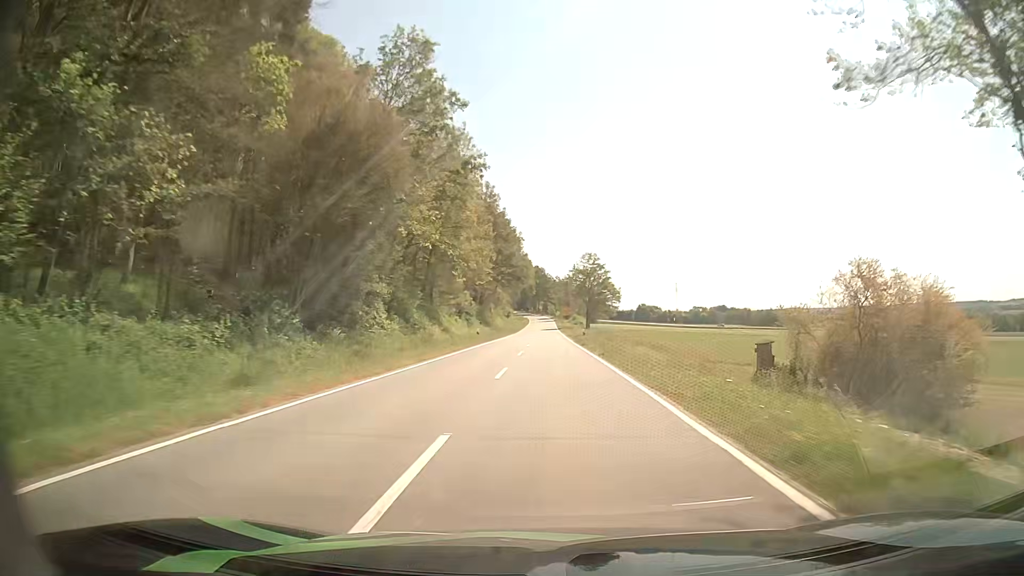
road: tertiary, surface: asphalt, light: Day
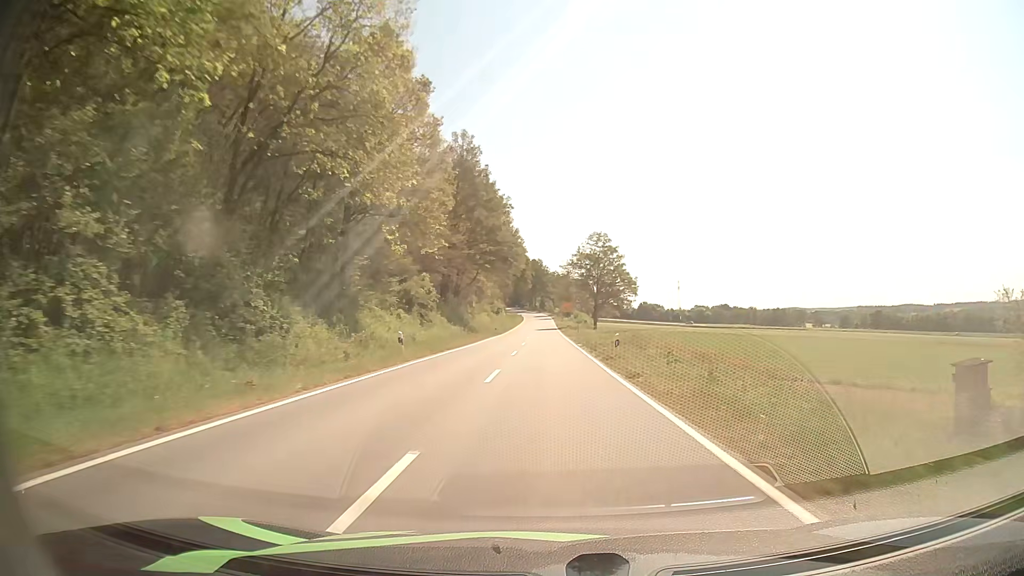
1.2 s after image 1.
(+0.1, +25.9) m; +1°
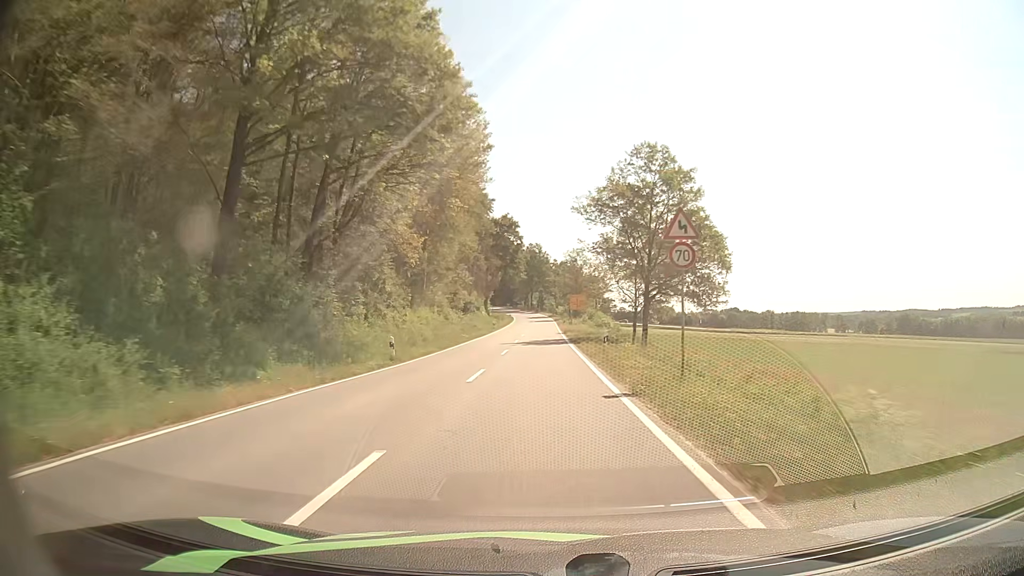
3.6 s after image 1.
(-0.2, +49.8) m; 0°
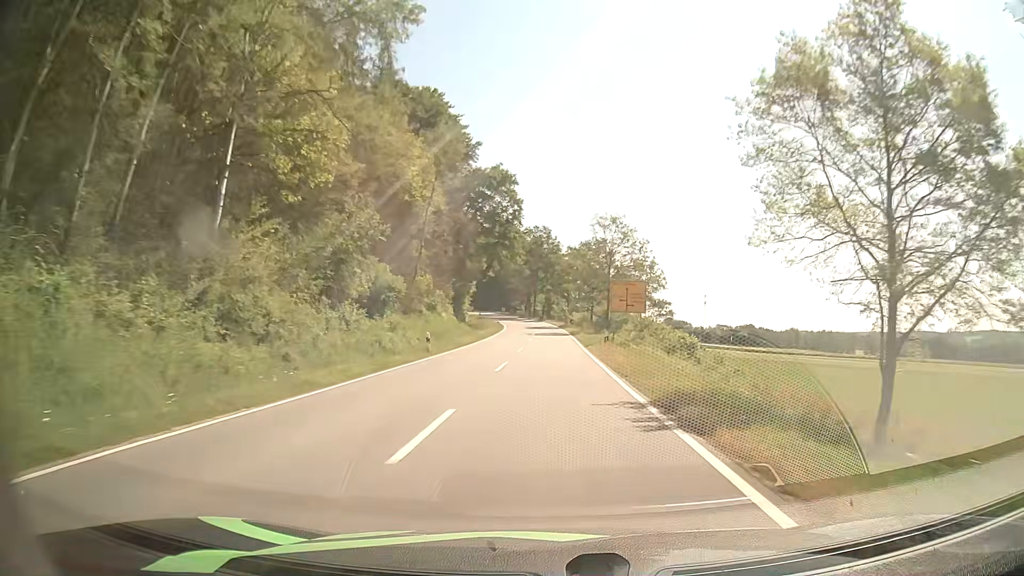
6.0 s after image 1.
(-0.5, +45.8) m; -1°
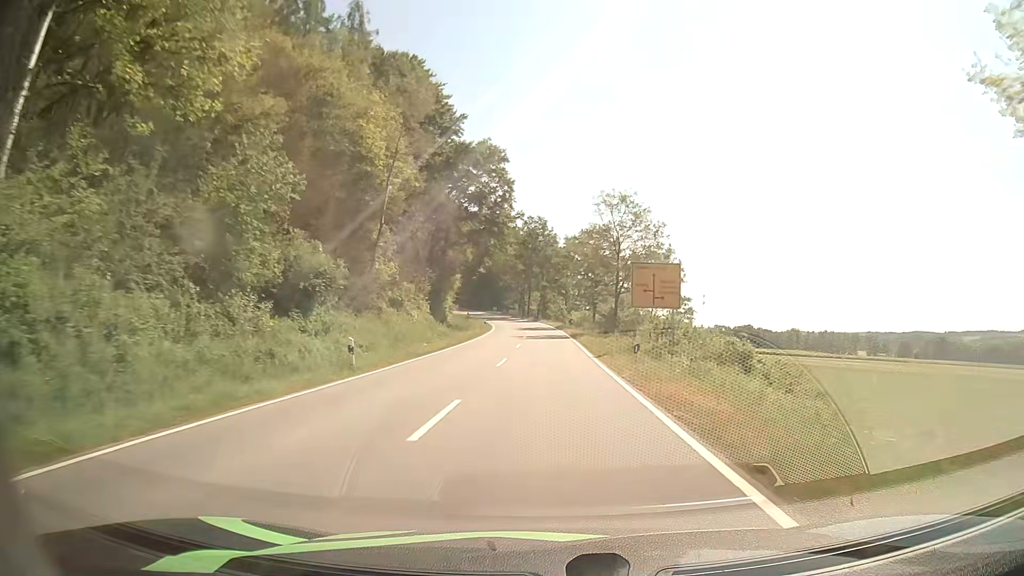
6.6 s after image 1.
(0.0, +11.5) m; +1°
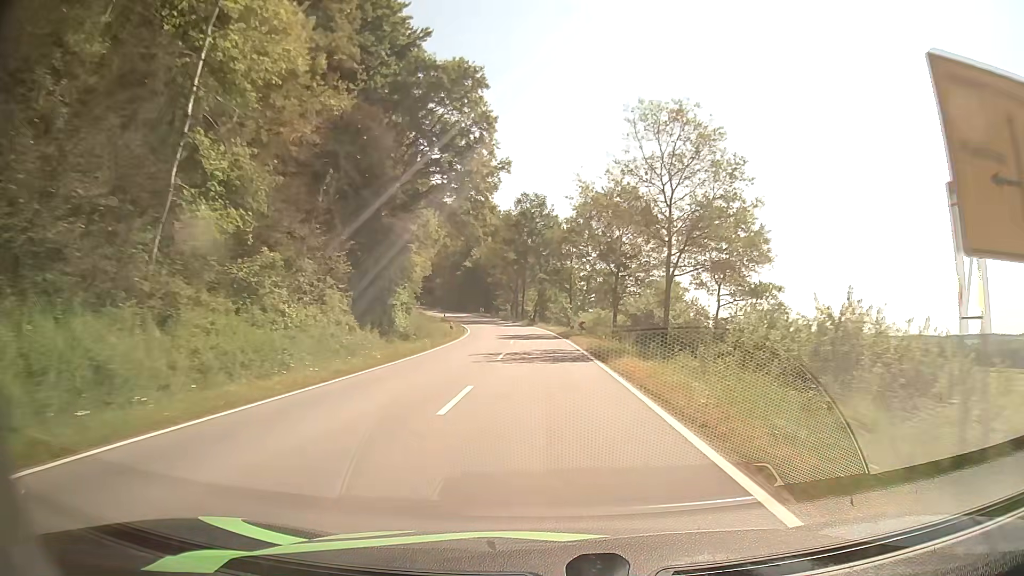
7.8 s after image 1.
(-0.1, +23.1) m; 0°
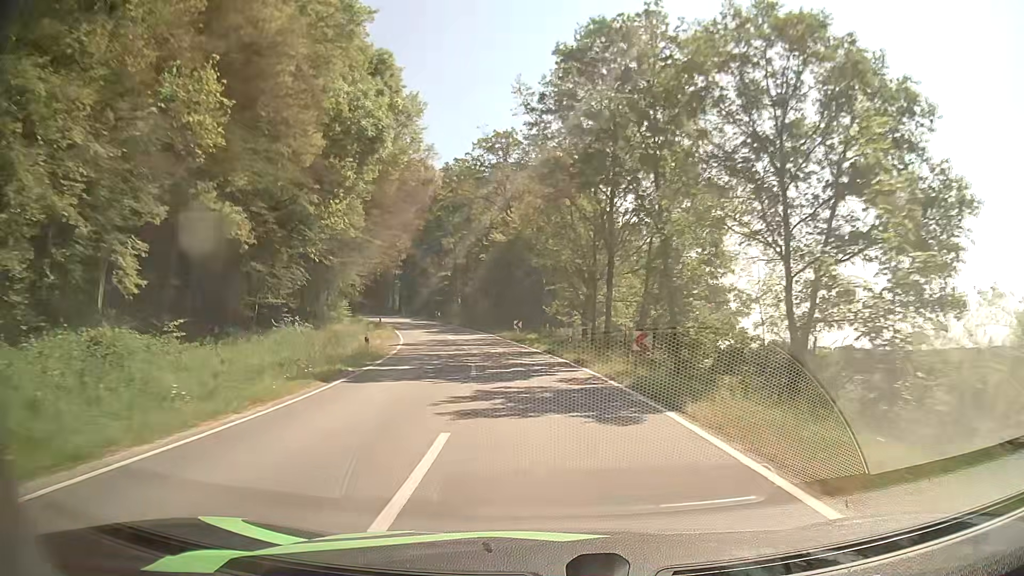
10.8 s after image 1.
(-1.9, +55.2) m; -7°
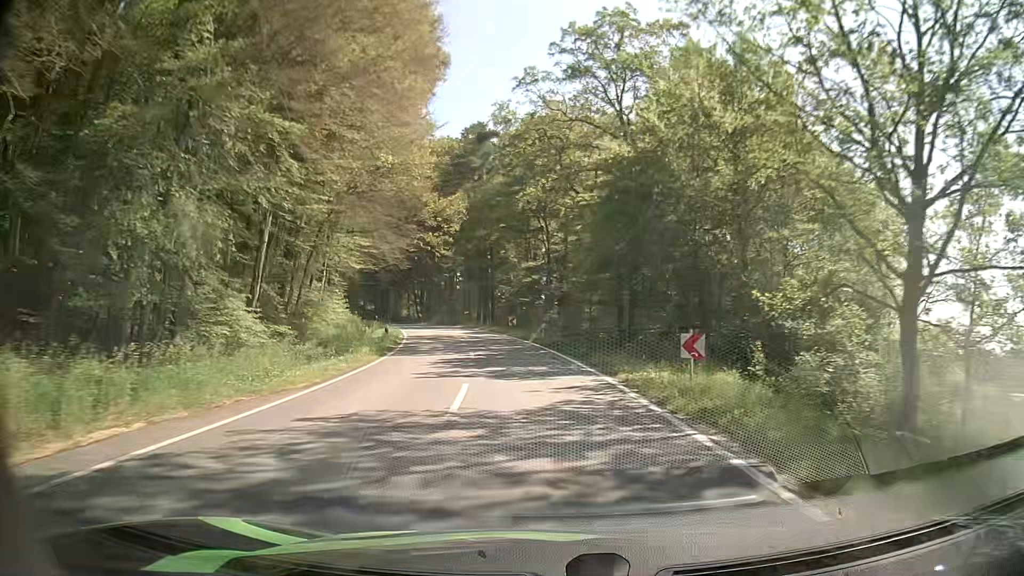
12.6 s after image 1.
(-2.7, +31.4) m; -9°
(0, +10) (-1, +20) (-2, +30) (-4, +40) (-6, +50) (-9, +59) (-12, +69) (-15, +78) (-19, +87) (-24, +96) m
